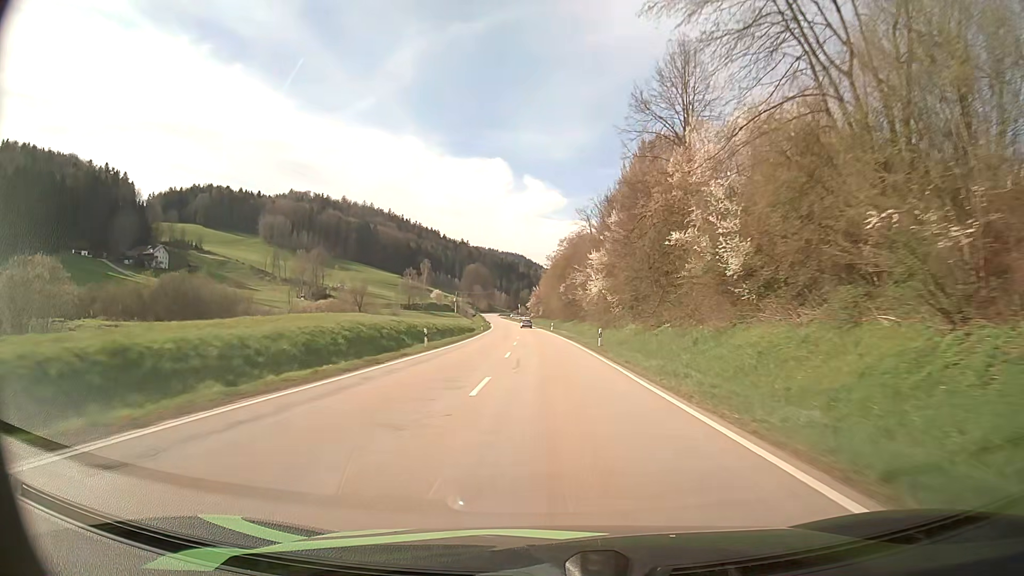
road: secondary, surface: asphalt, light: Day
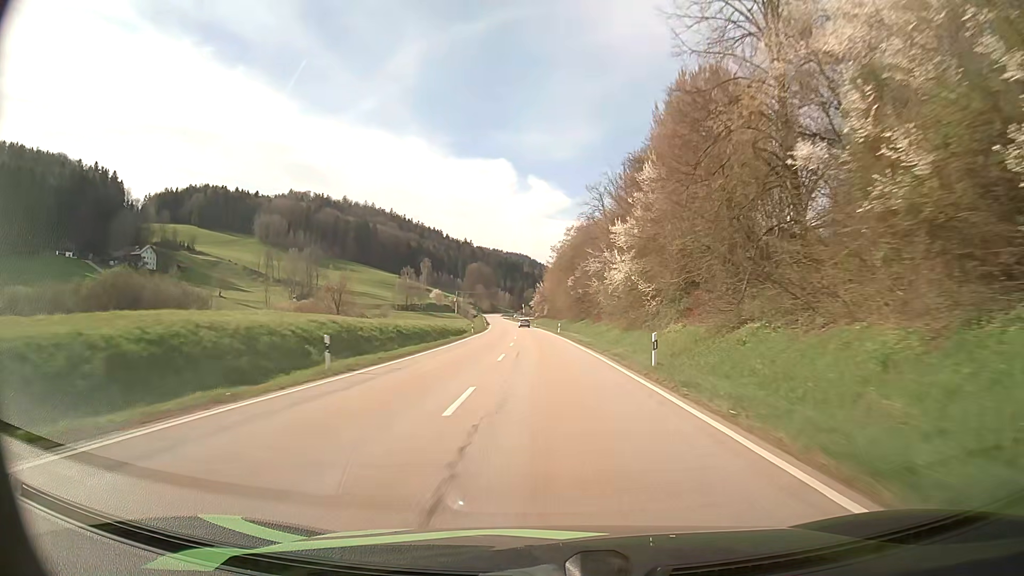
(-0.1, +16.3) m; 0°
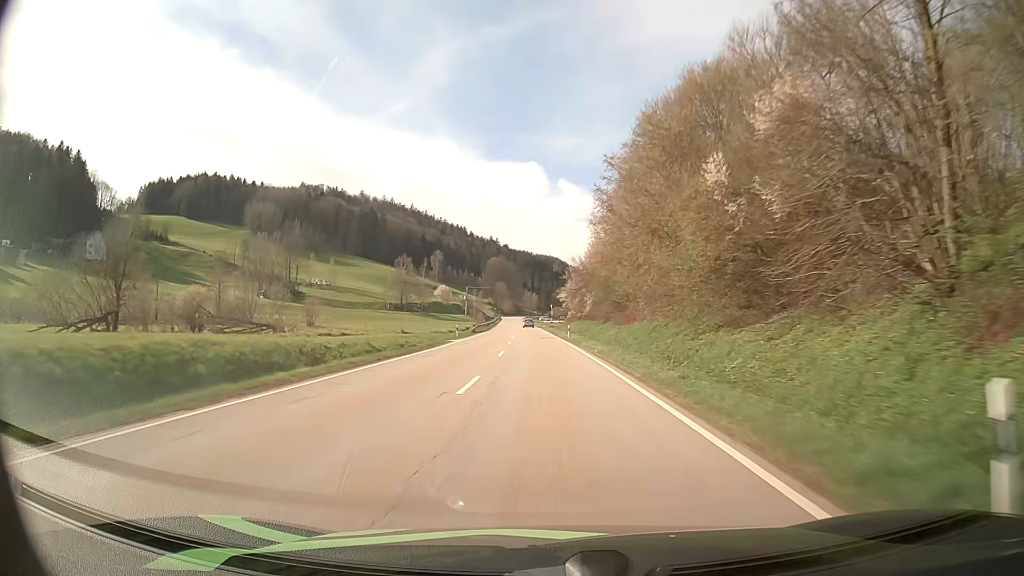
(-1.4, +65.5) m; -2°
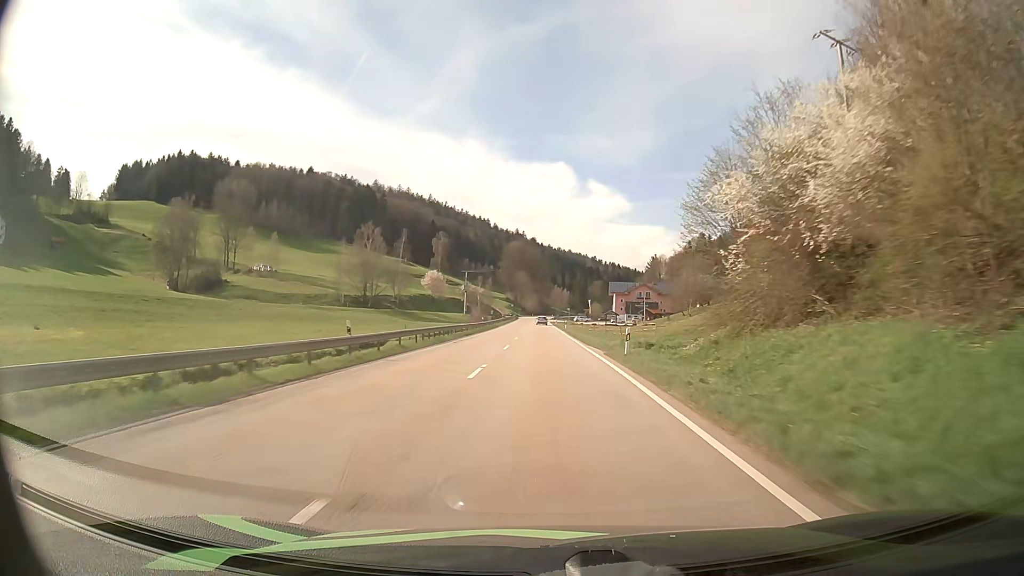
(-2.1, +80.9) m; -3°
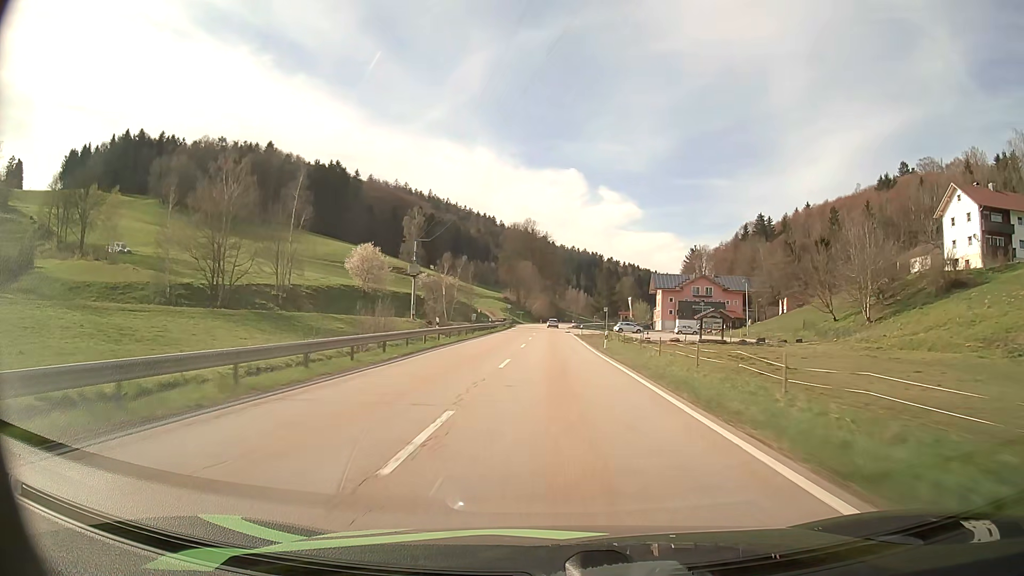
(-1.2, +77.8) m; -1°
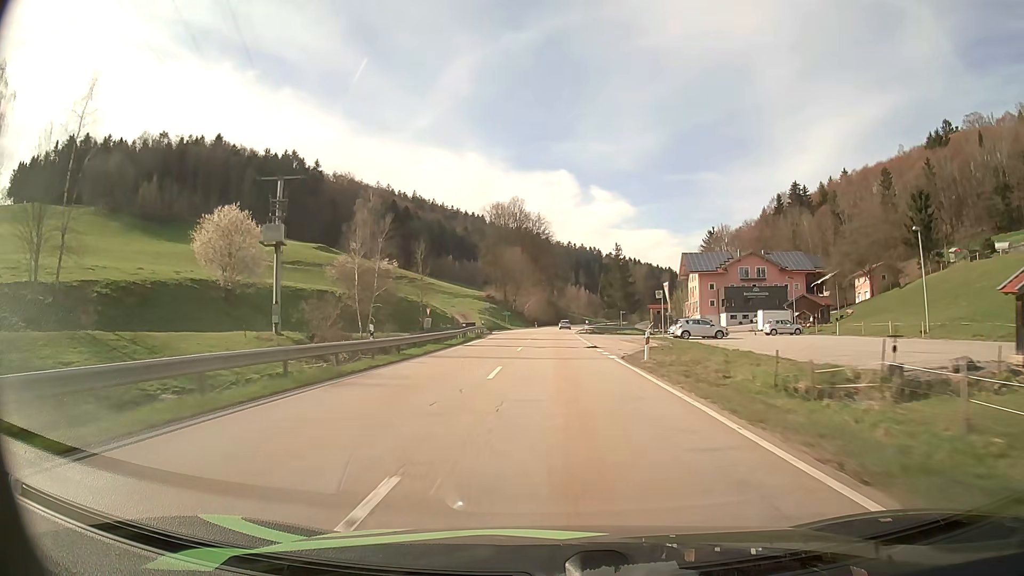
(+0.1, +45.7) m; 0°
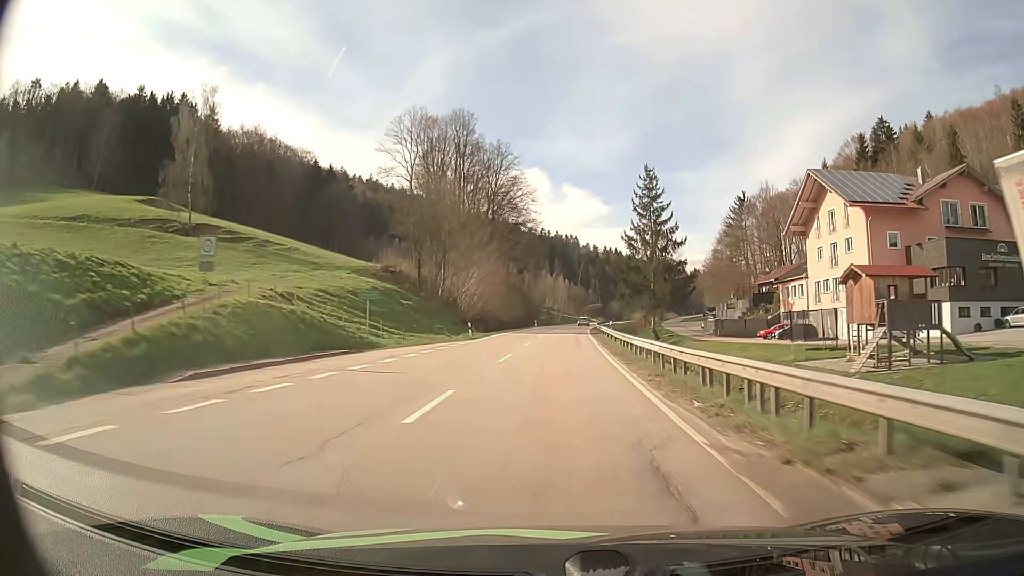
(+1.0, +75.4) m; +2°
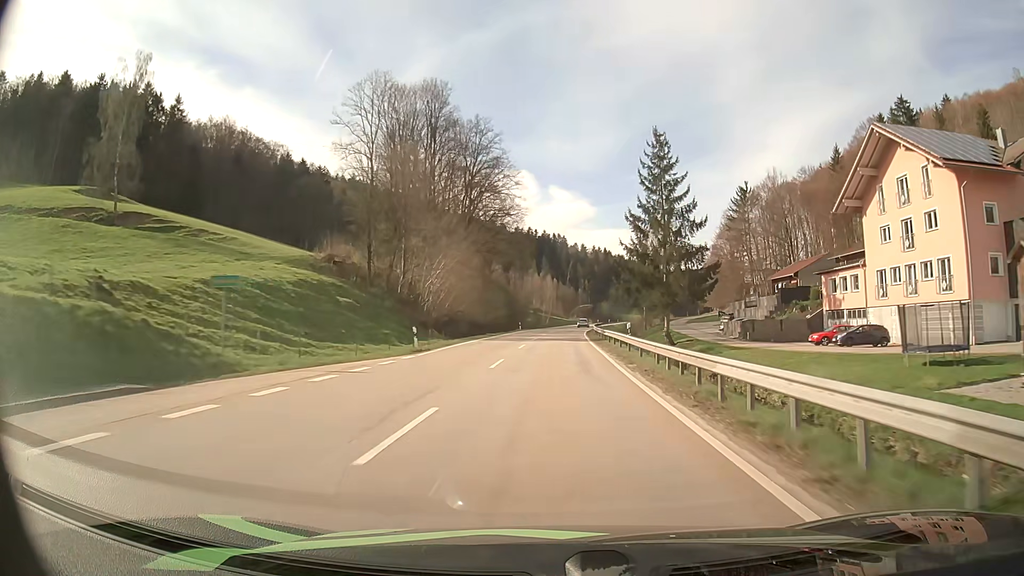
(+0.2, +15.2) m; +1°
(0, +10) (0, +20) (0, +30) (+1, +40) (+1, +50) (+1, +60) (+2, +70) (+3, +80) (+3, +90) (+4, +100) m
